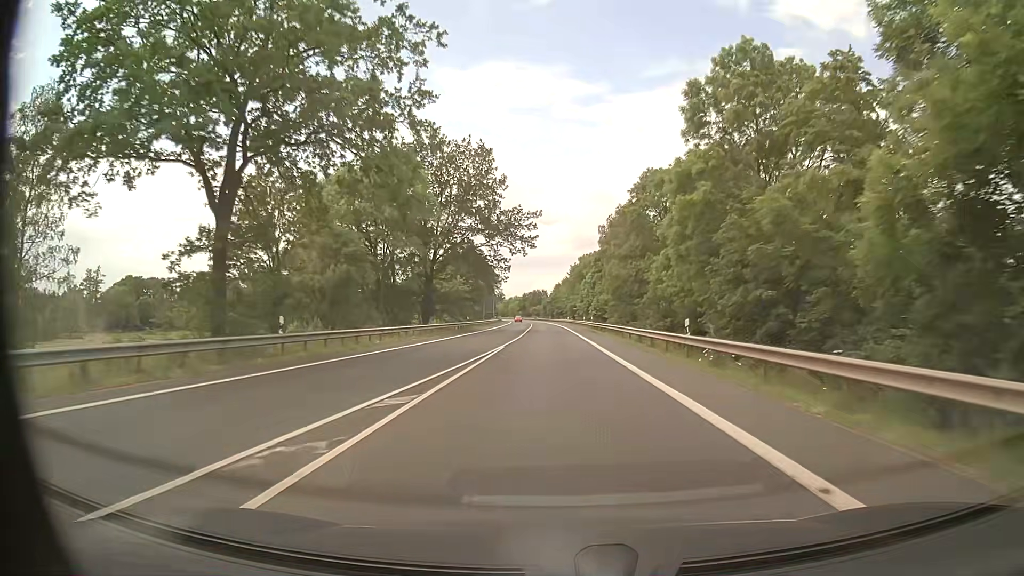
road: primary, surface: asphalt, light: Day
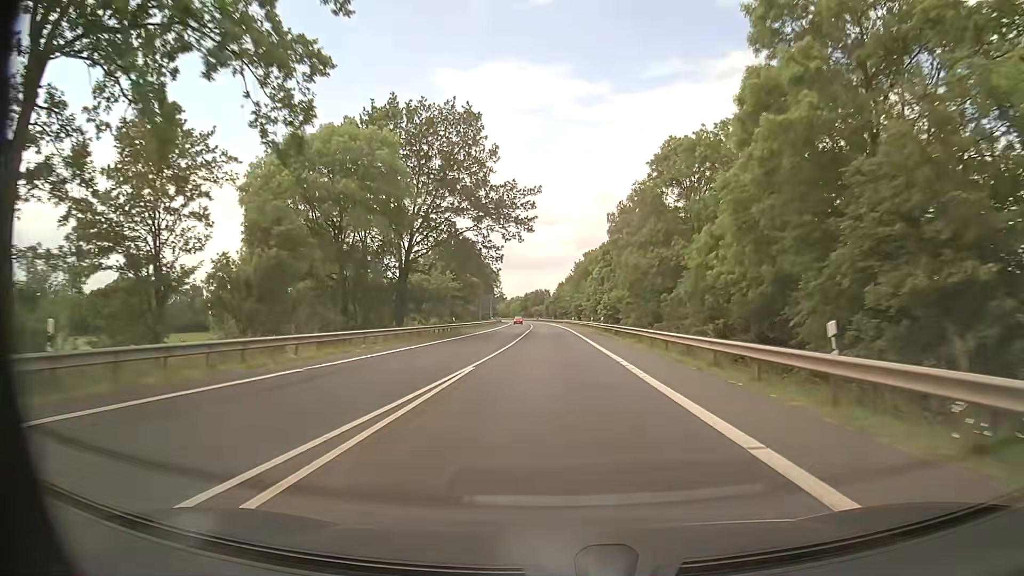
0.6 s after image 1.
(-0.1, +11.6) m; -1°
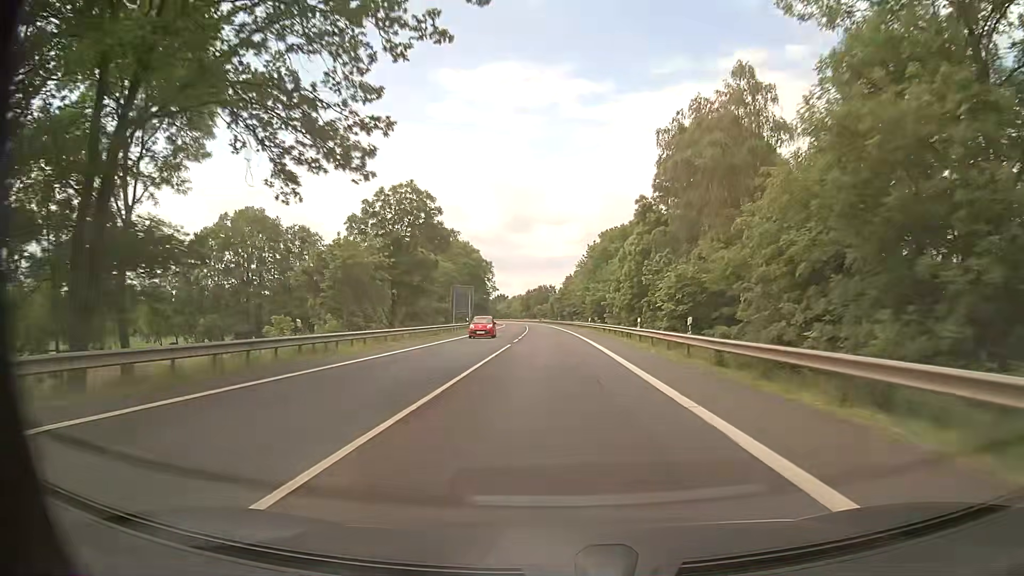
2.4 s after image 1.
(-0.1, +36.7) m; 0°
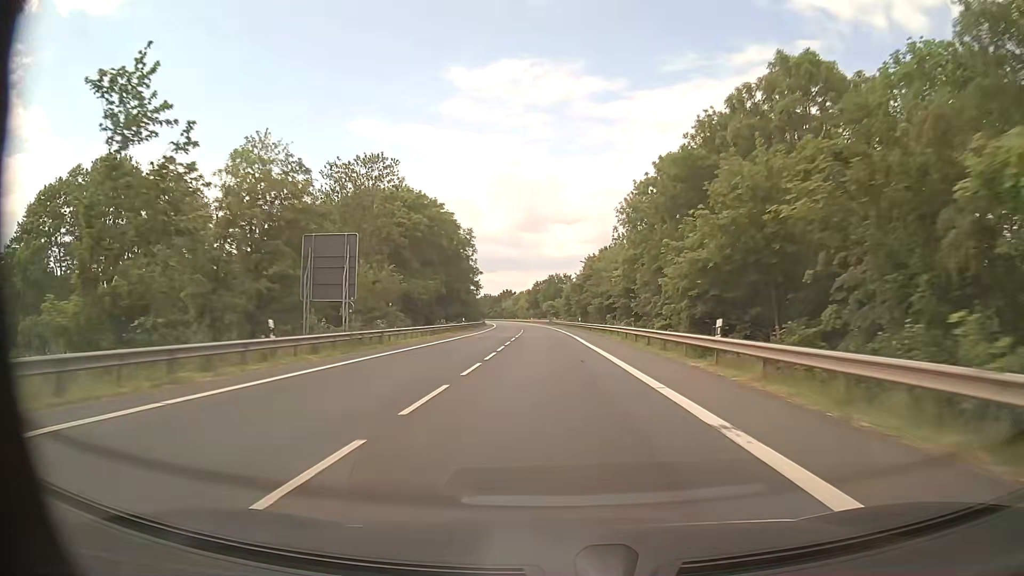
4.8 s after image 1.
(-0.7, +52.9) m; -2°
(0, +10) (0, +20) (0, +30) (0, +40) (-1, +50) (-1, +60) (-1, +70) (-2, +80) (-2, +90) (-3, +100) m
